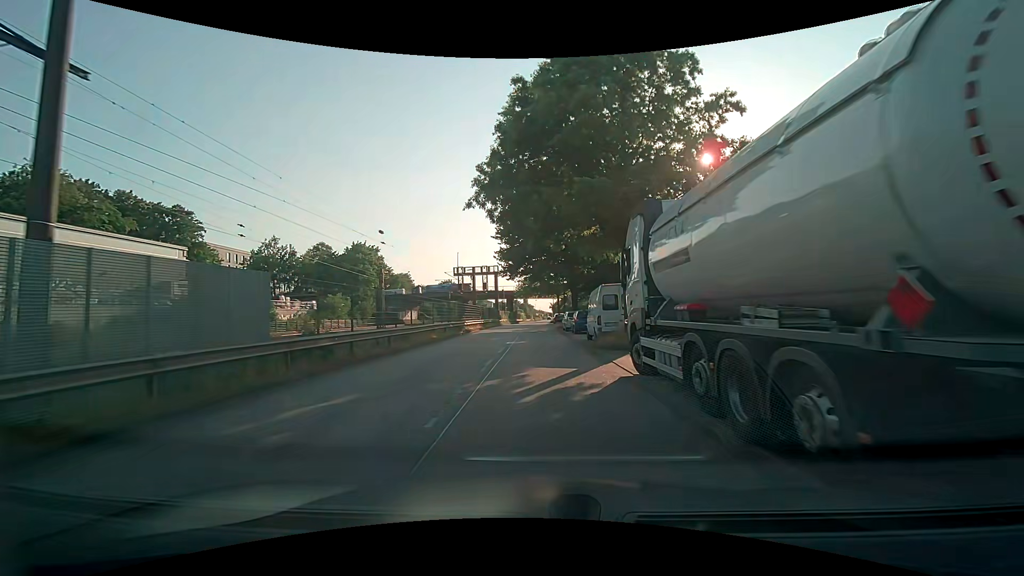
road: unclassified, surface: asphalt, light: Day
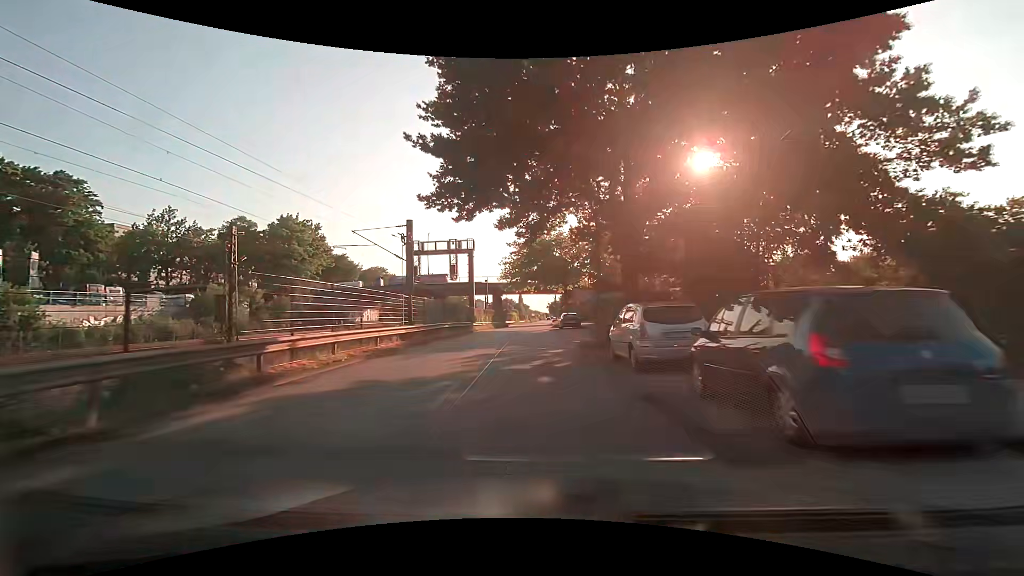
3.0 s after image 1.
(+0.3, +29.0) m; +1°
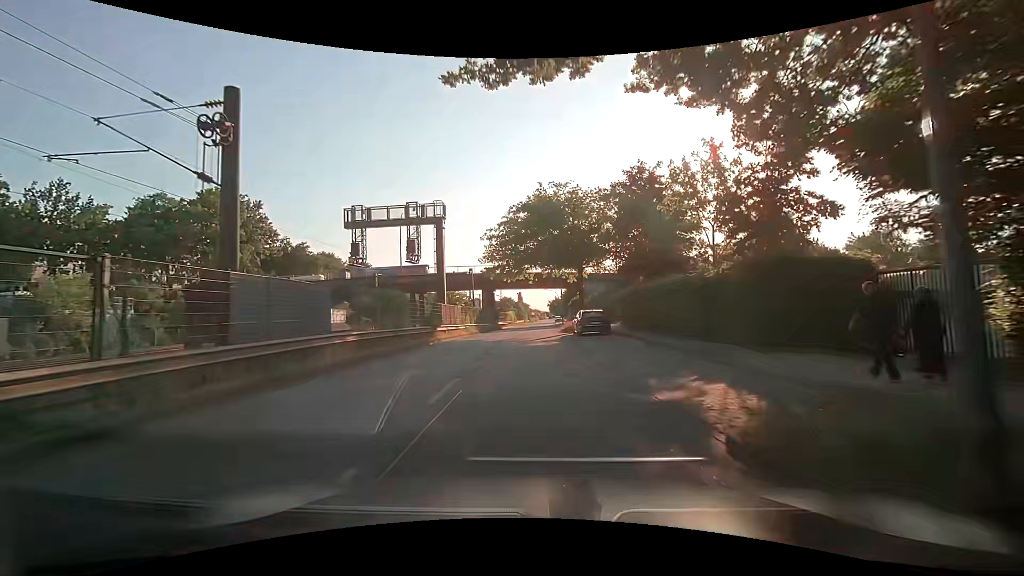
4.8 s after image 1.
(+0.1, +17.7) m; -1°
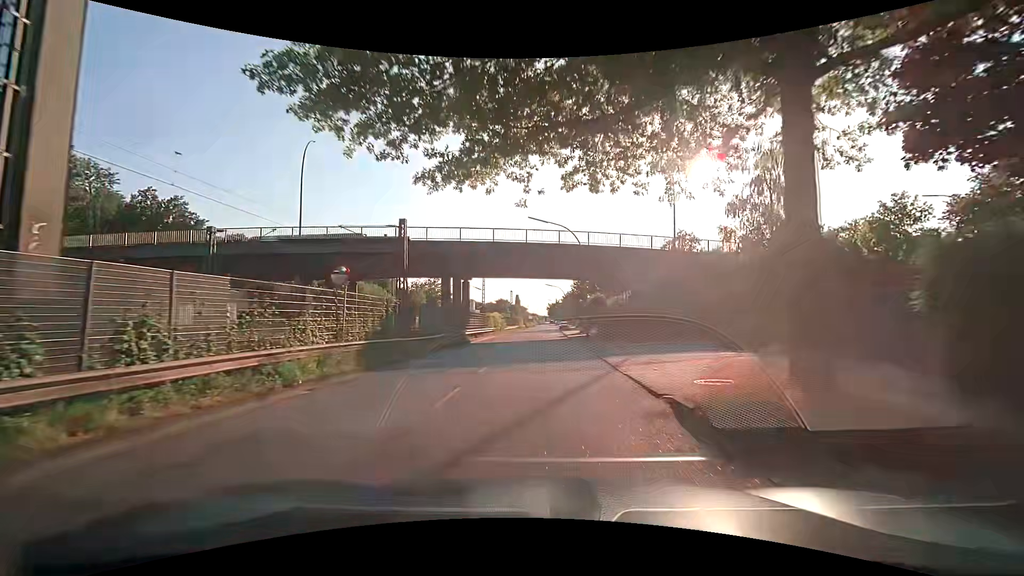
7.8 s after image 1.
(+0.9, +30.2) m; +1°
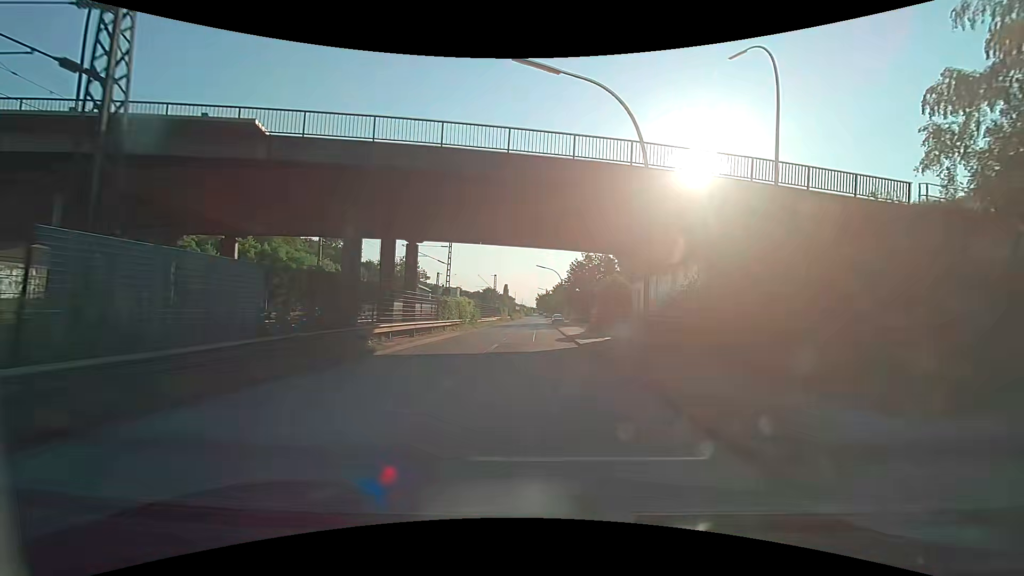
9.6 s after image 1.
(+0.4, +19.0) m; +2°
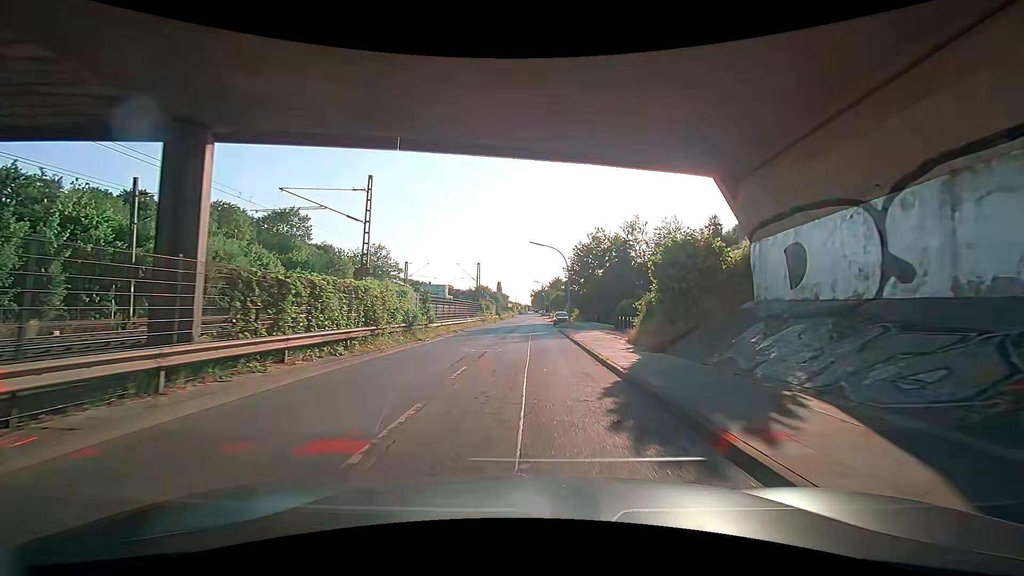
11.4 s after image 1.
(+0.2, +20.2) m; 0°
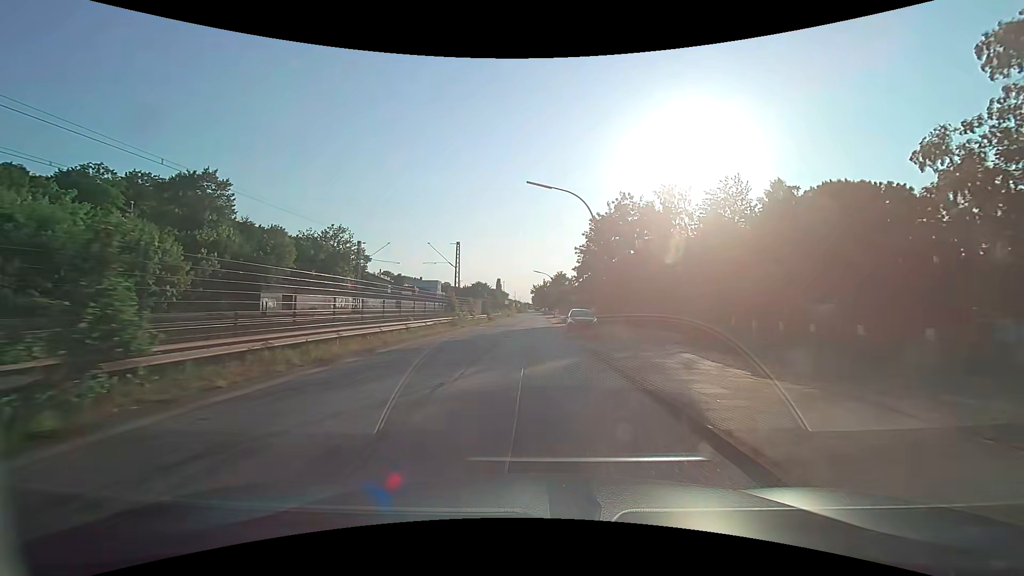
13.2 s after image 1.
(+0.1, +20.9) m; +1°
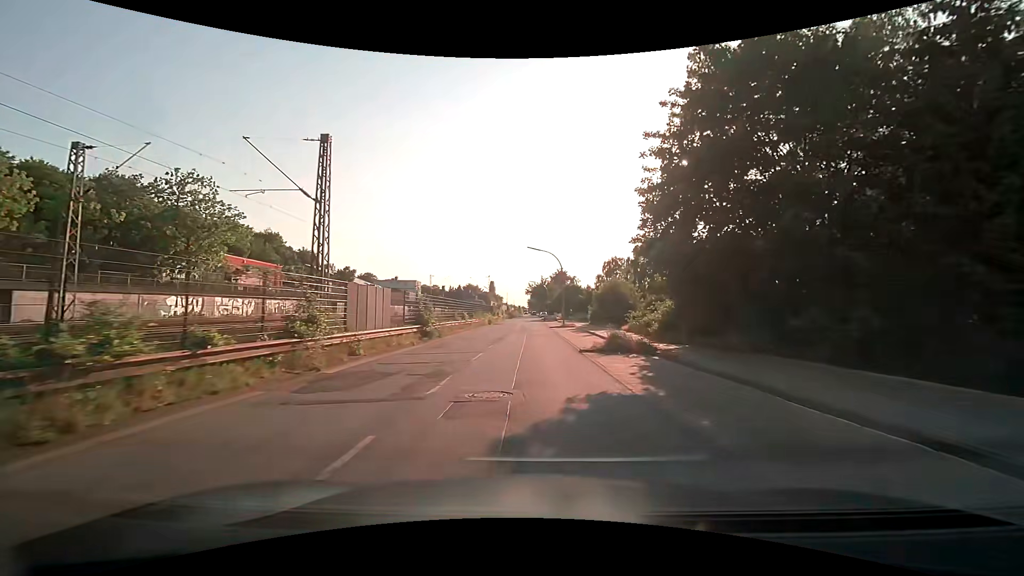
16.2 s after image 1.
(+0.2, +34.3) m; +1°
(0, +10) (0, +20) (0, +30) (0, +40) (0, +50) (0, +60) (0, +70) (-1, +80) (-1, +90) (-1, +100) m
